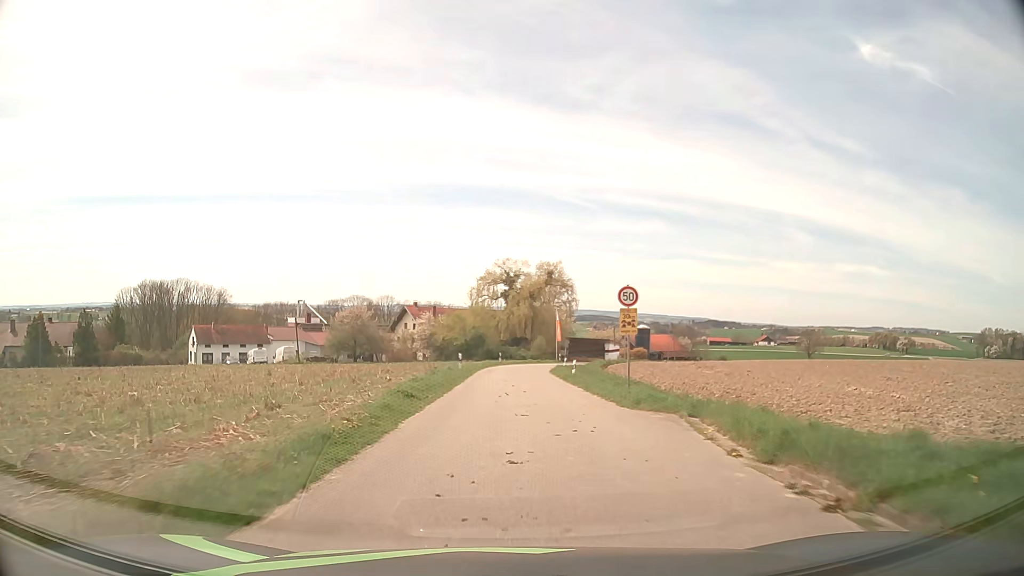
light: Day
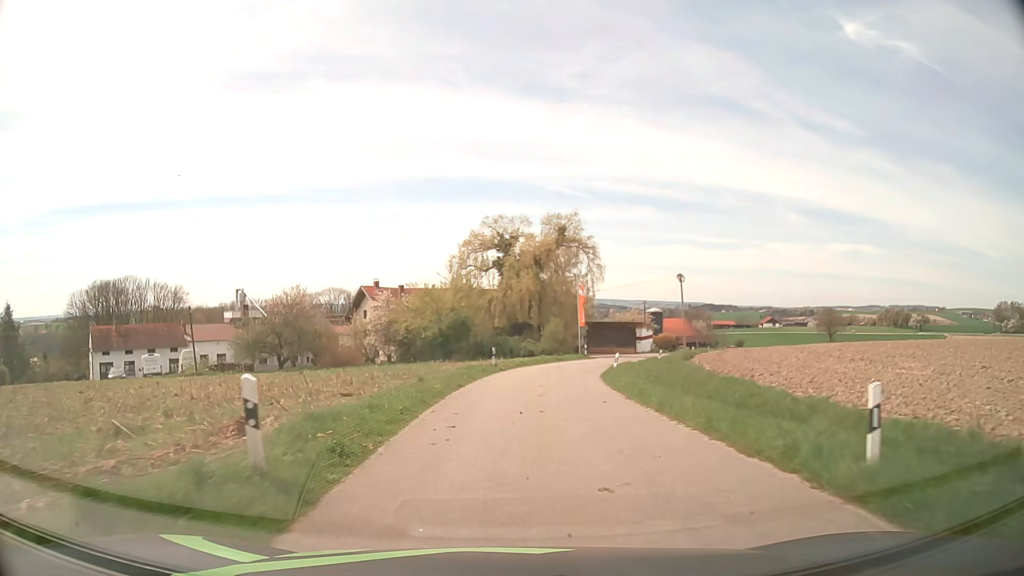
(-0.1, +28.6) m; 0°
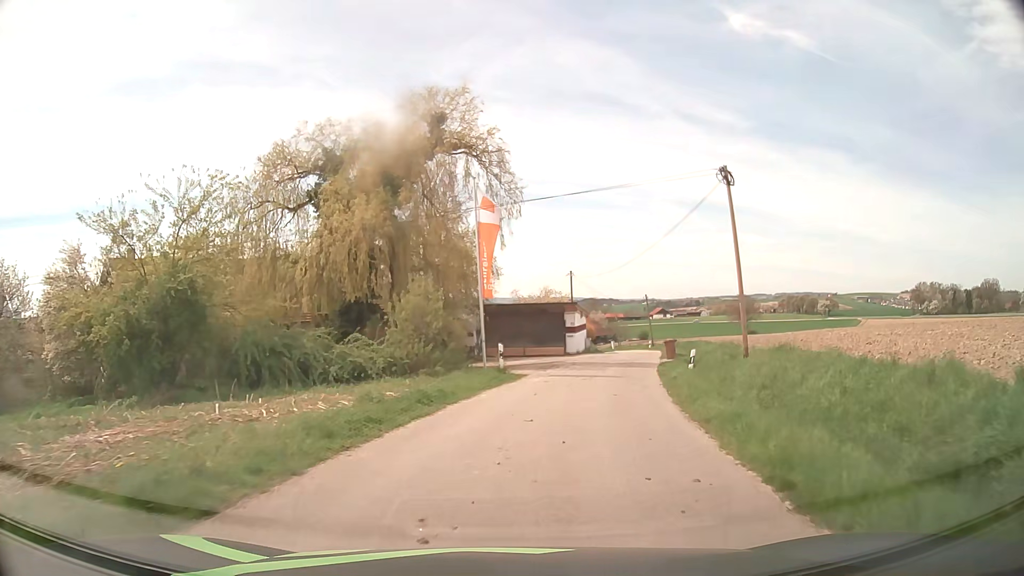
(+2.4, +32.8) m; +10°
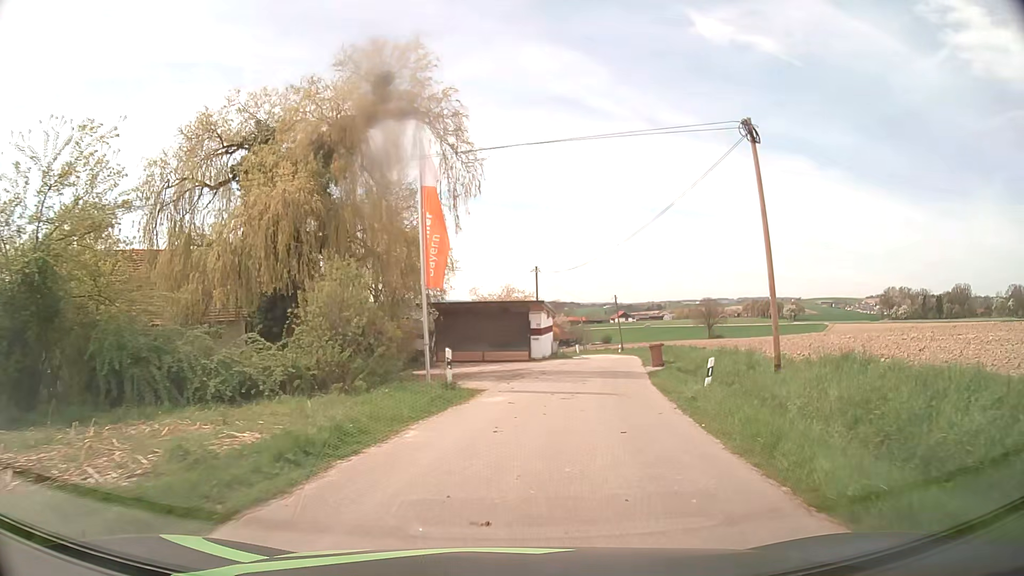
(+0.1, +5.8) m; +3°
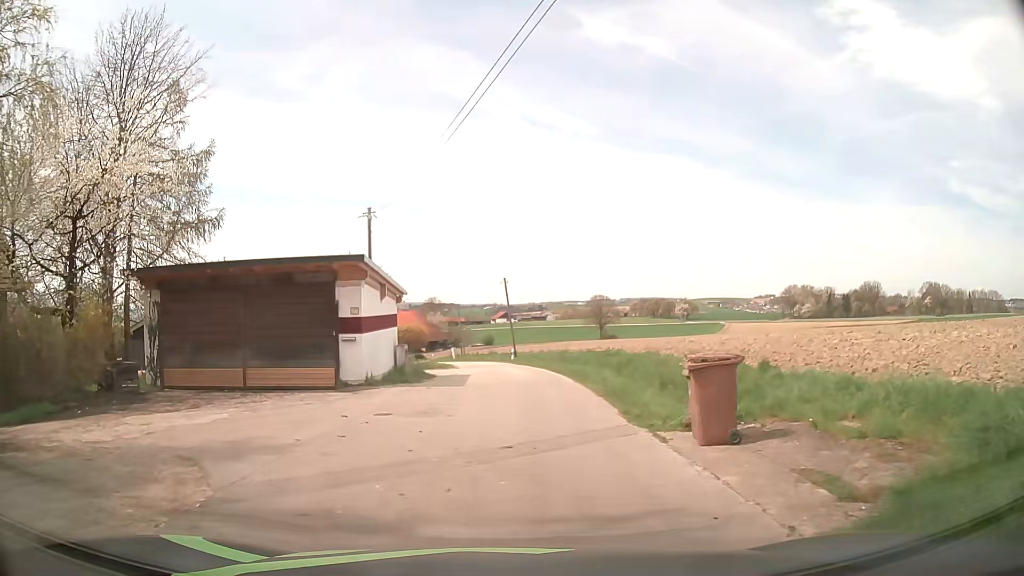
(+2.7, +22.5) m; +10°
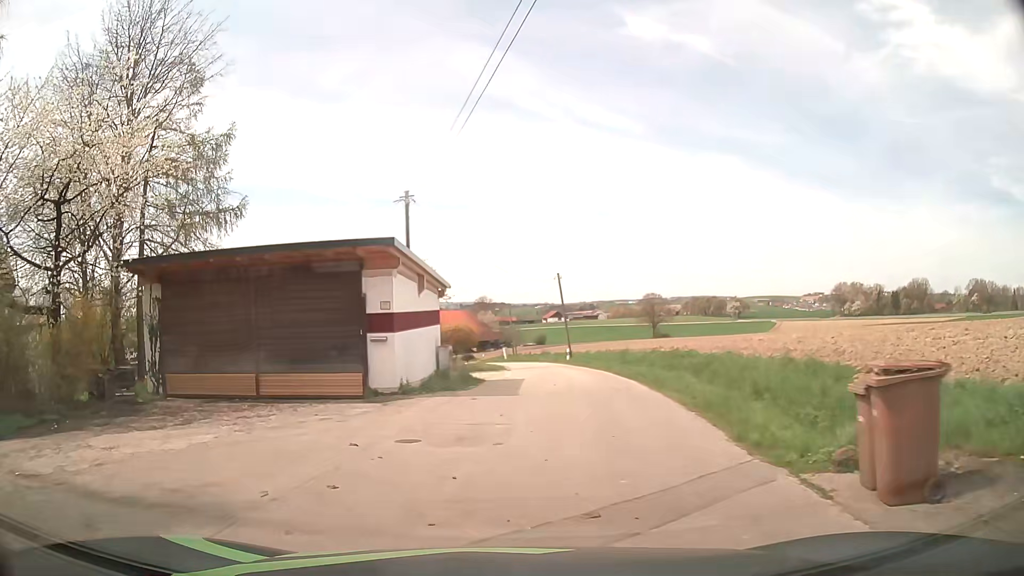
(0.0, +3.2) m; -3°
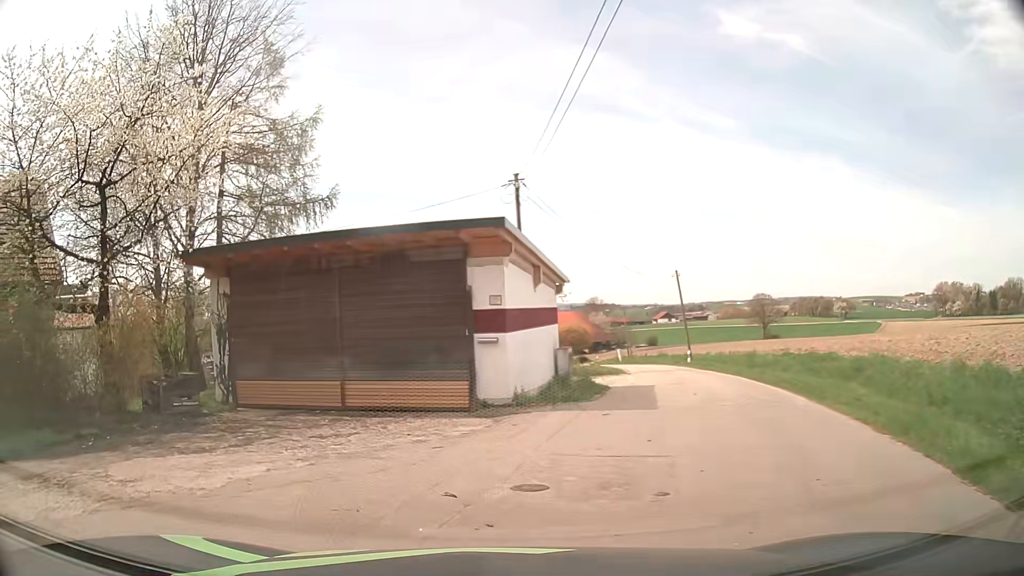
(-0.2, +2.7) m; -8°
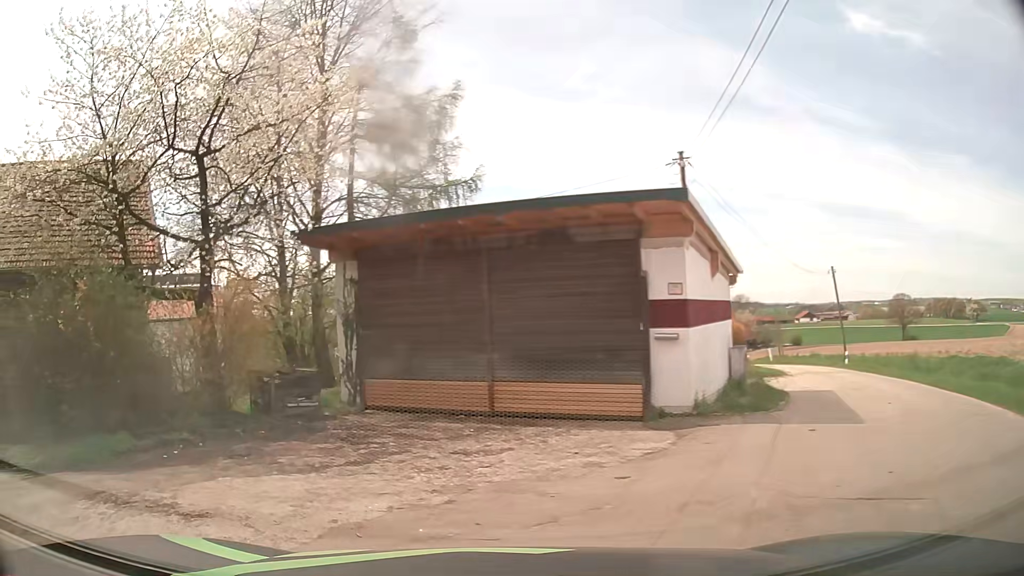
(-0.3, +2.2) m; -13°
